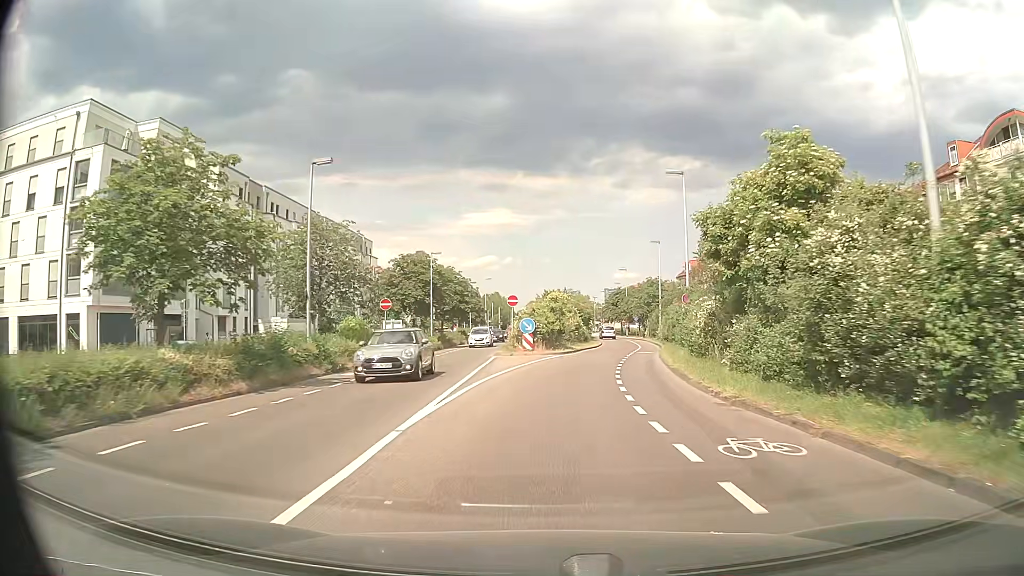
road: secondary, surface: asphalt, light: Day
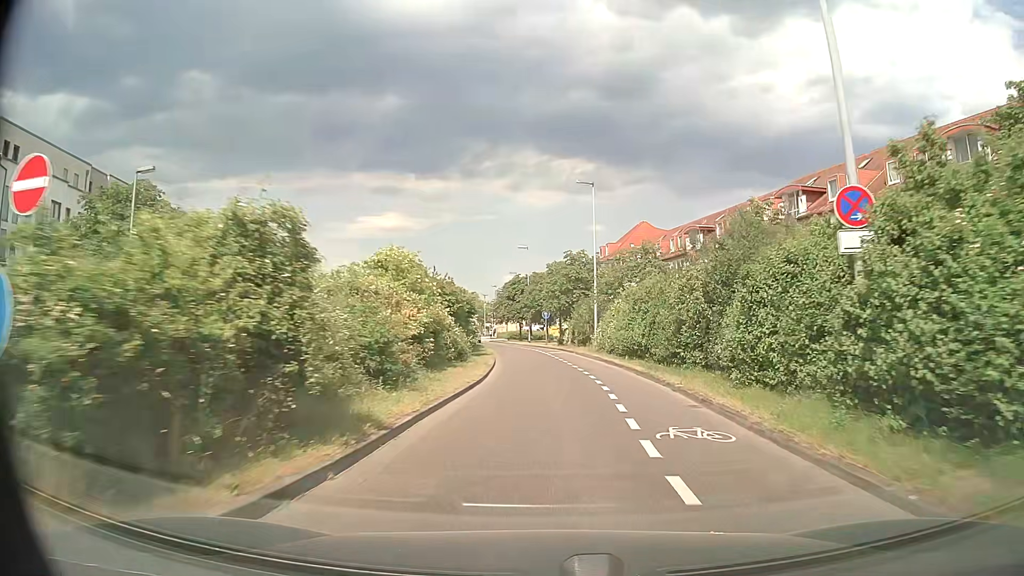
(+2.0, +29.7) m; +9°
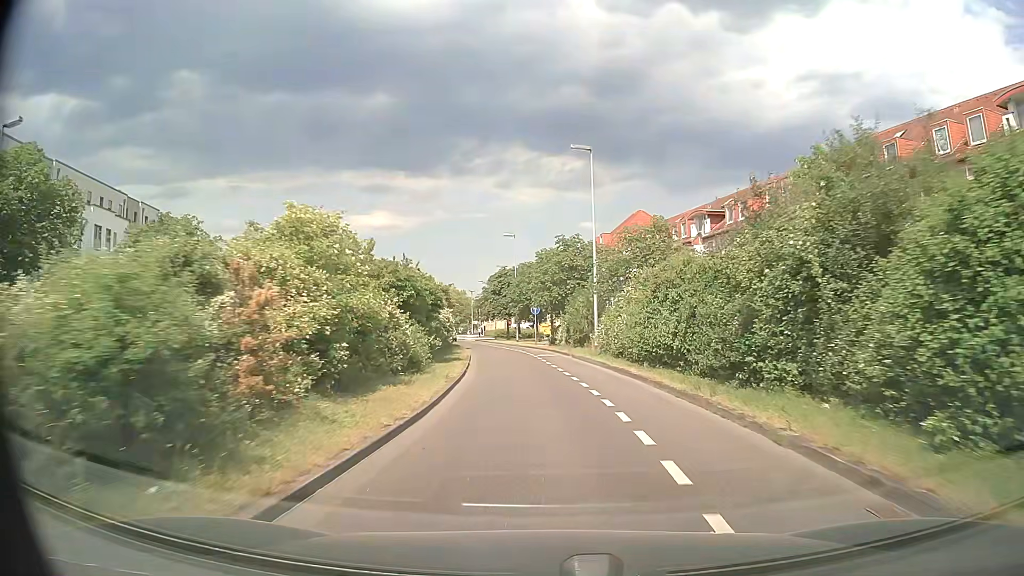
(+0.1, +7.5) m; +1°
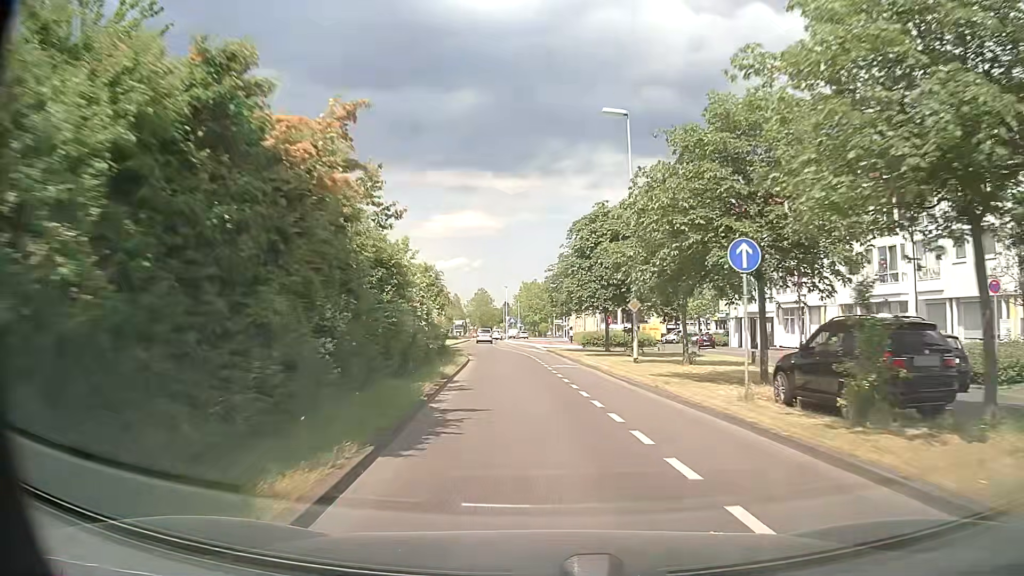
(-2.5, +37.3) m; -7°
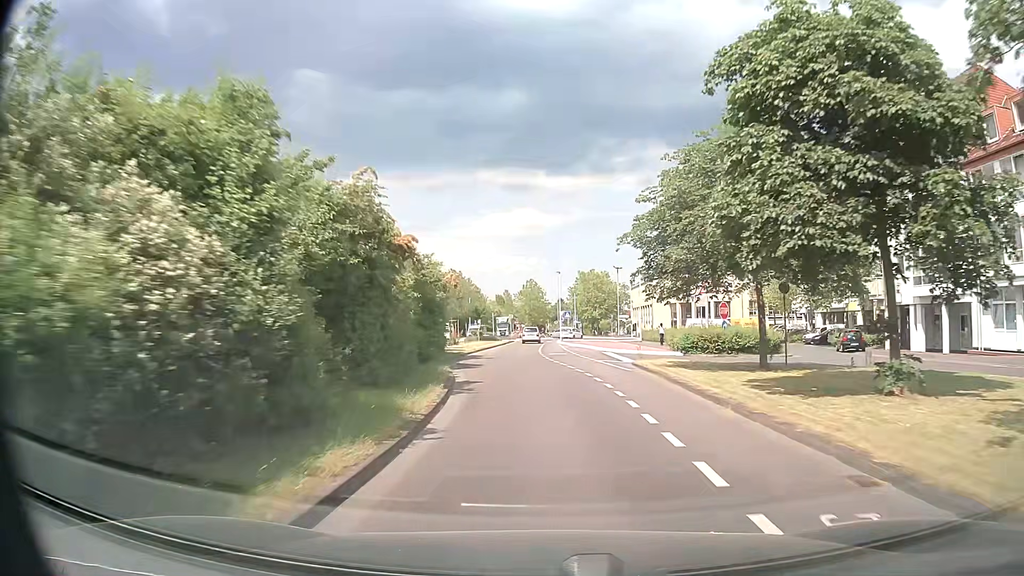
(-1.0, +22.1) m; -5°
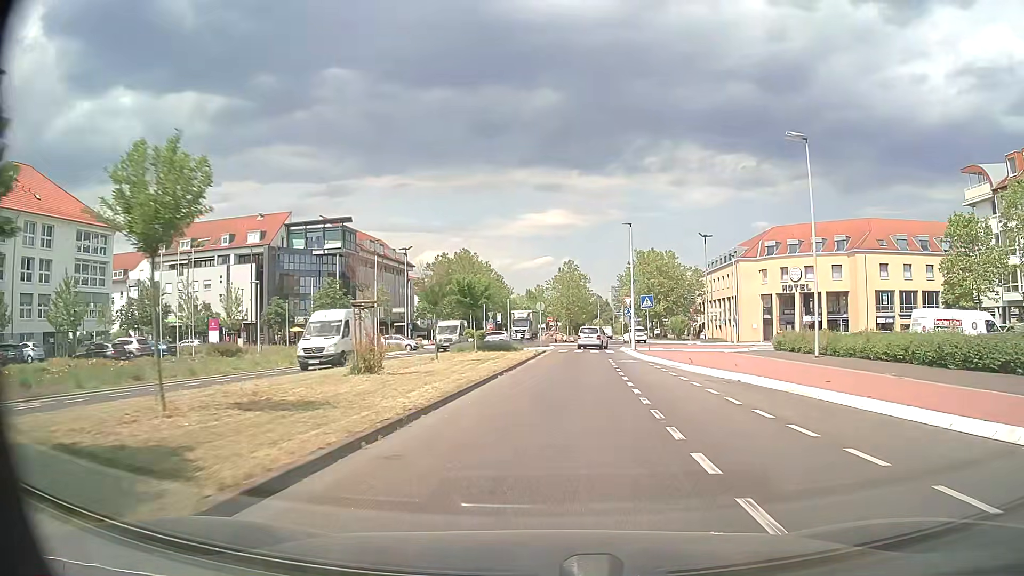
(-1.7, +35.2) m; -4°
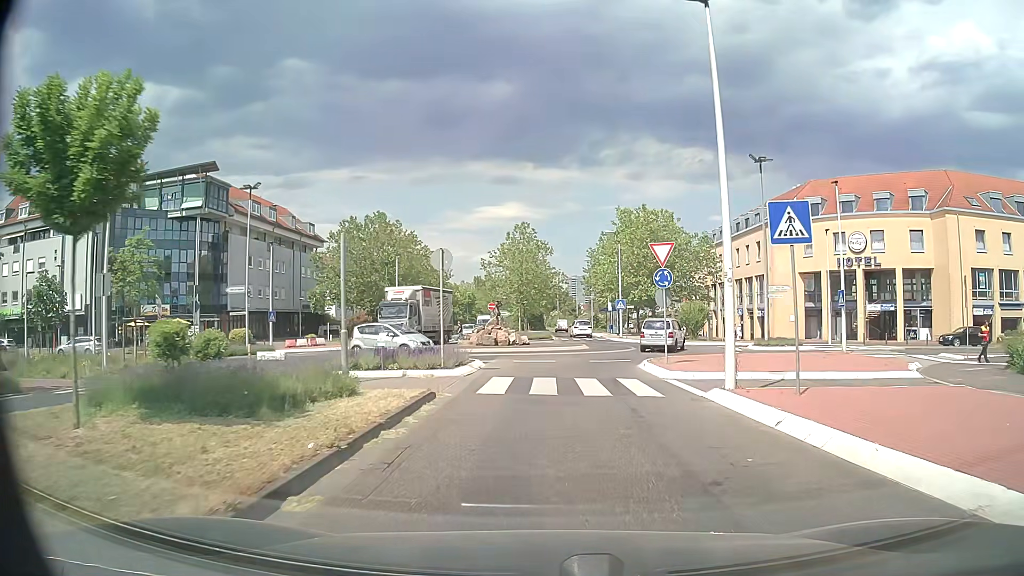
(+1.4, +28.7) m; +4°
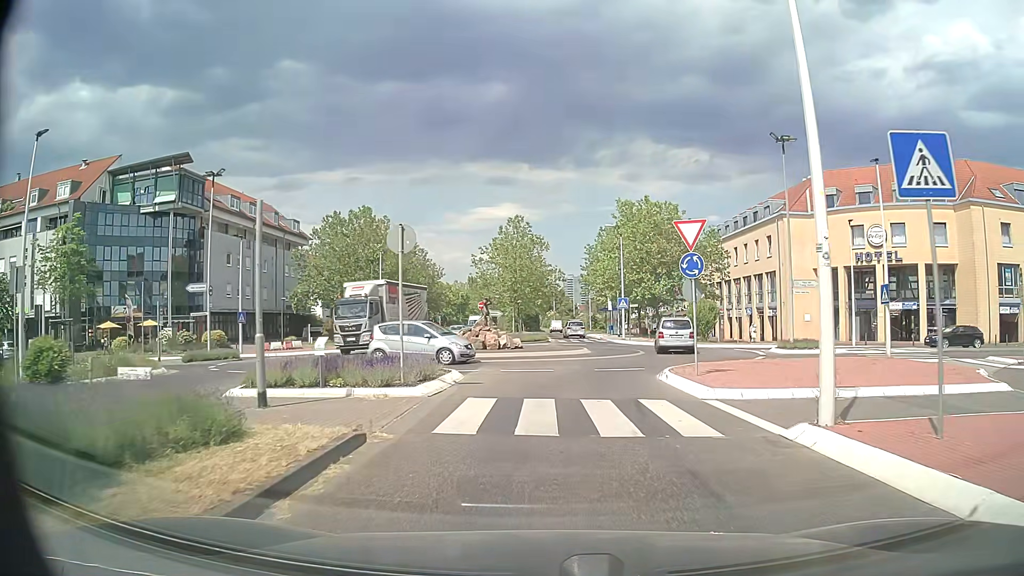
(0.0, +4.5) m; +1°
(0, +10) (+1, +20) (+5, +29) (+5, +39) (+3, +49) (+2, +59) (+2, +69) (+2, +79) (+2, +89) (+2, +99) m
